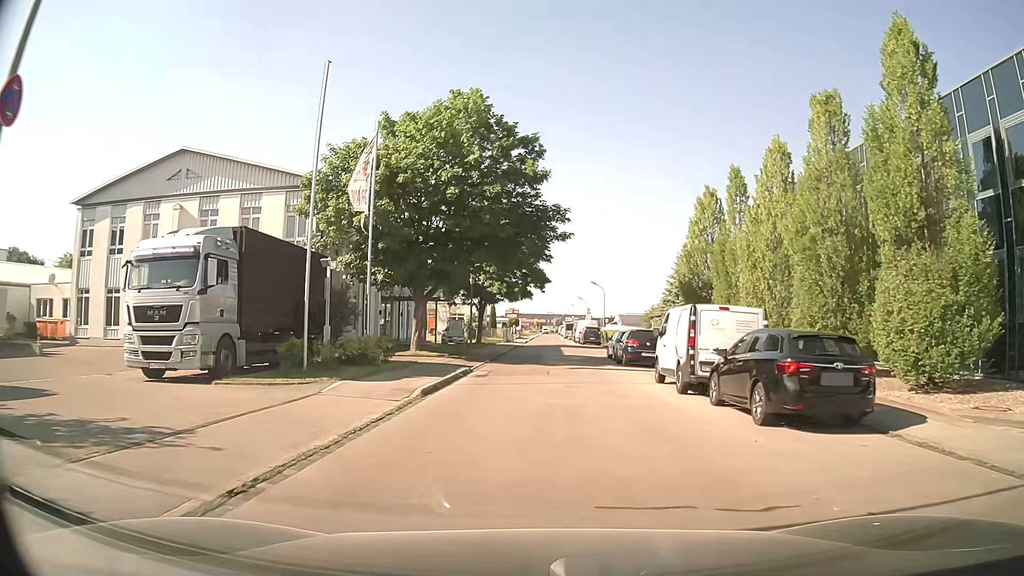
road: unclassified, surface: asphalt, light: Day
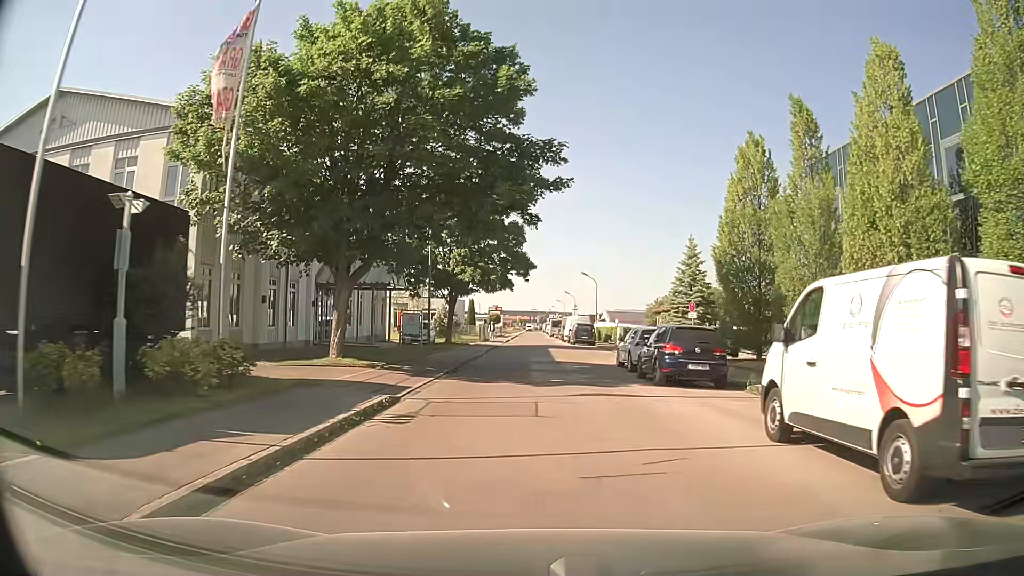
(0.0, +10.1) m; +1°
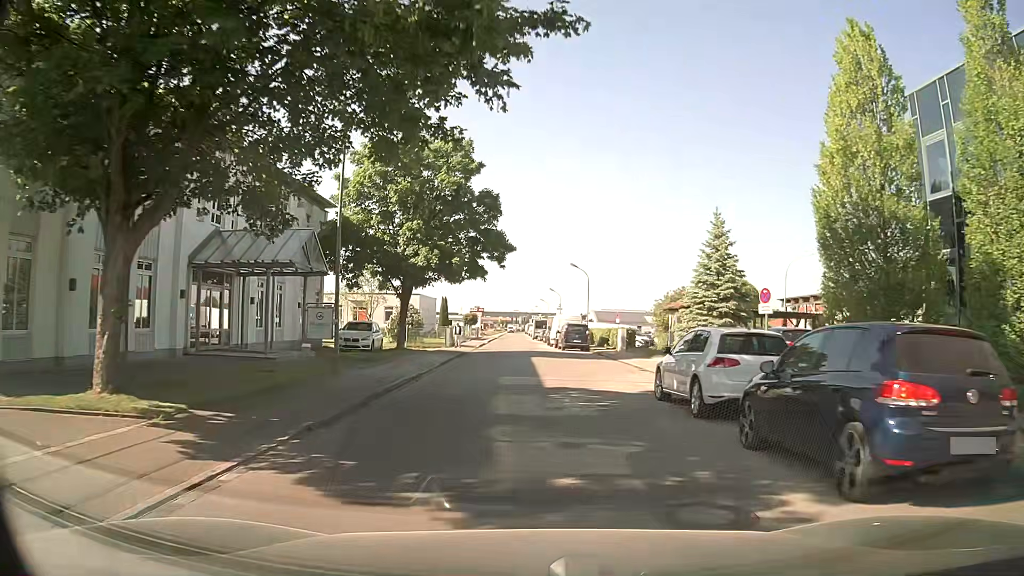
(+0.2, +11.0) m; +1°
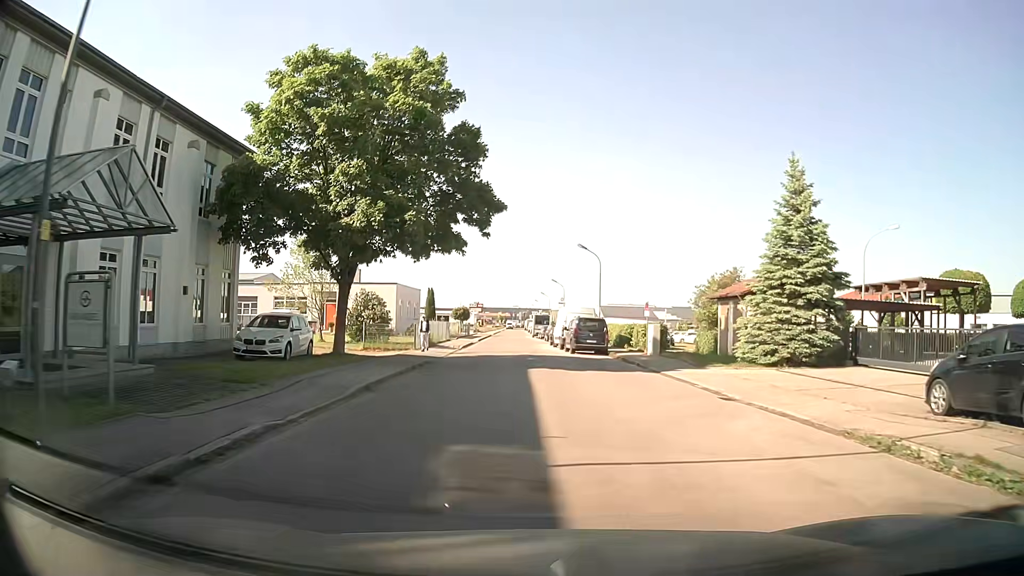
(+0.2, +11.2) m; +1°
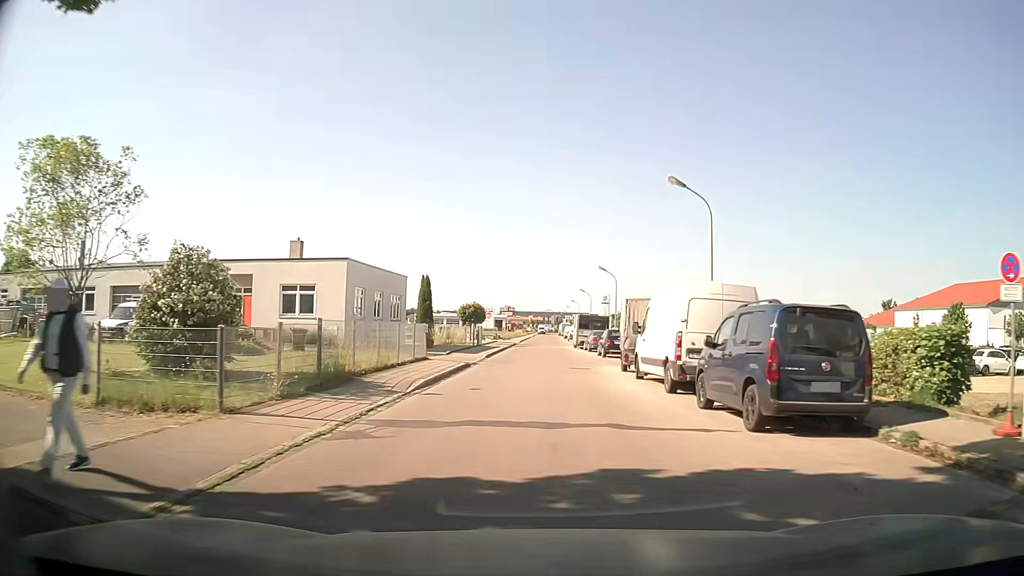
(-0.9, +23.8) m; -3°
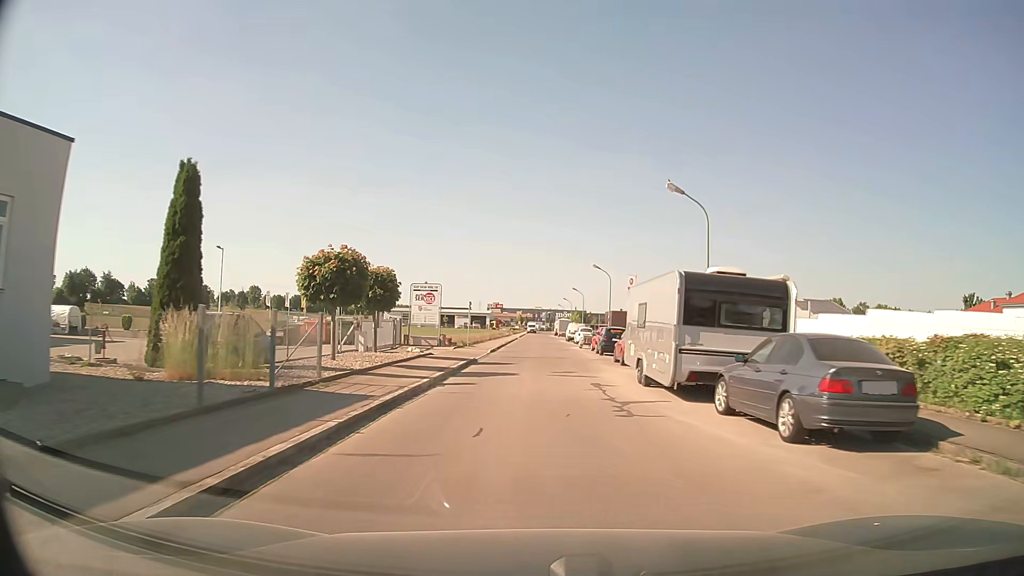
(+0.1, +36.0) m; +1°
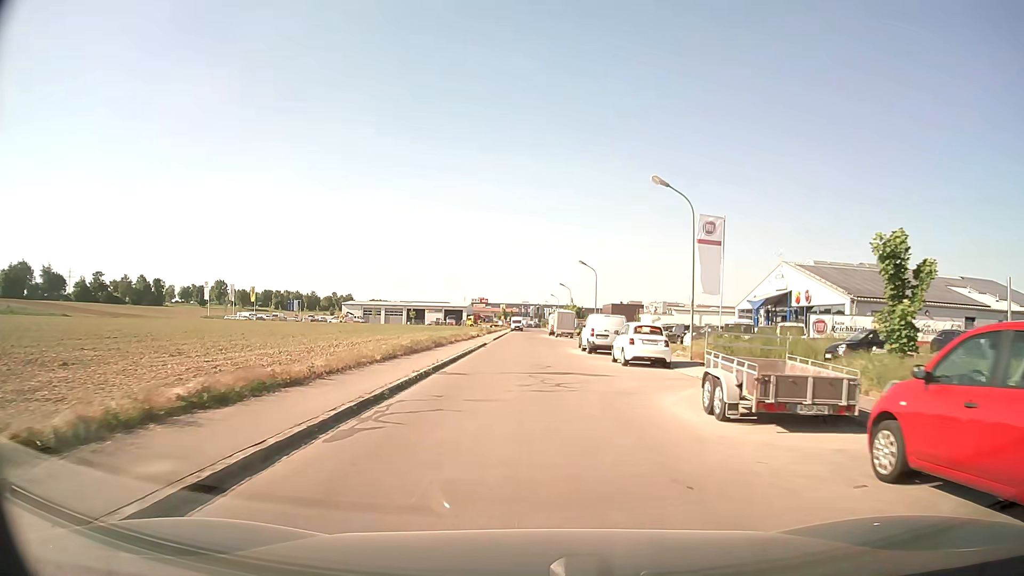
(0.0, +36.6) m; +1°
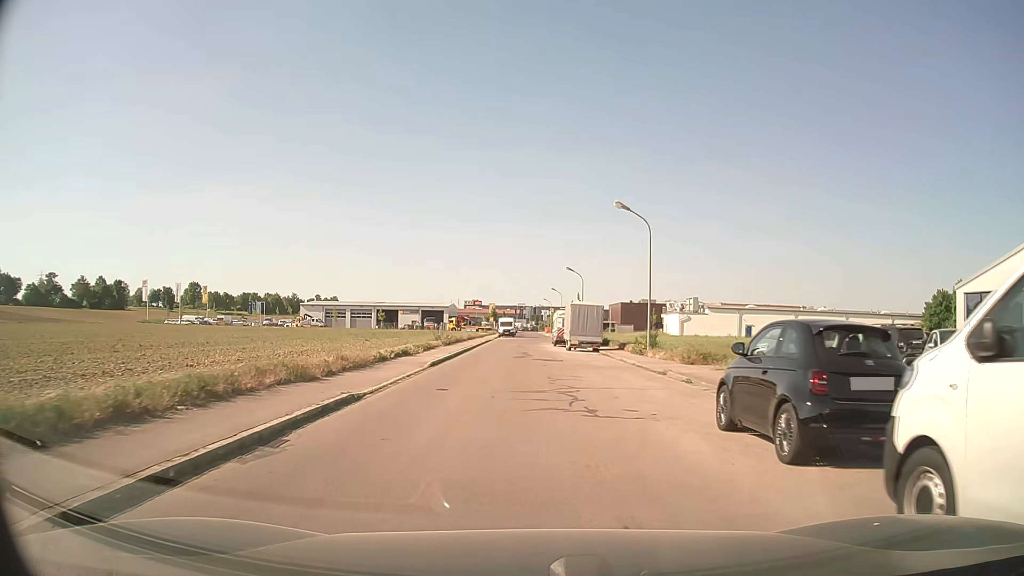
(+0.2, +31.3) m; 0°
(0, +10) (0, +20) (0, +30) (-1, +40) (-1, +50) (0, +60) (0, +70) (0, +80) (+1, +90) (+1, +100) m
